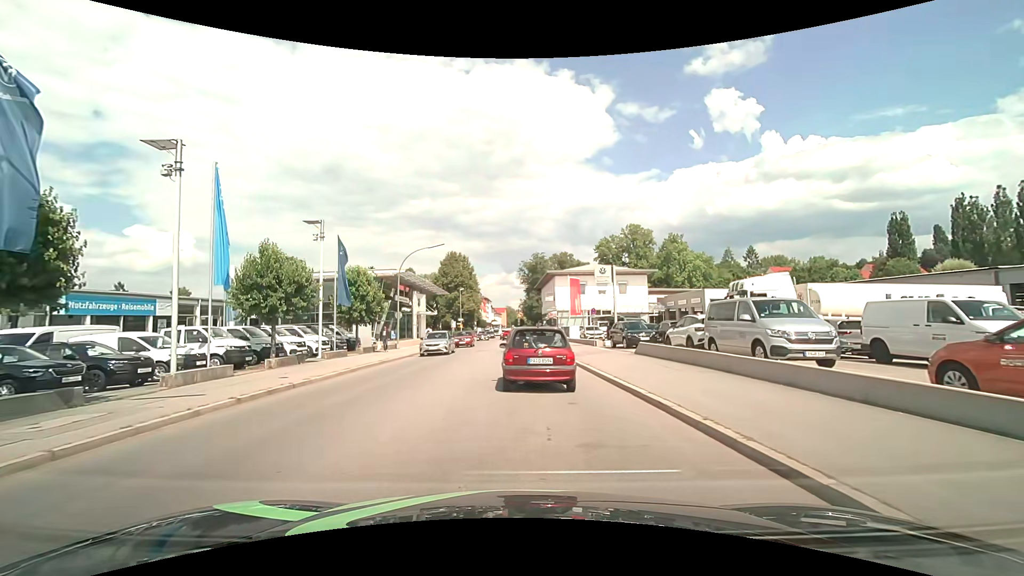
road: tertiary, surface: asphalt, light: Day
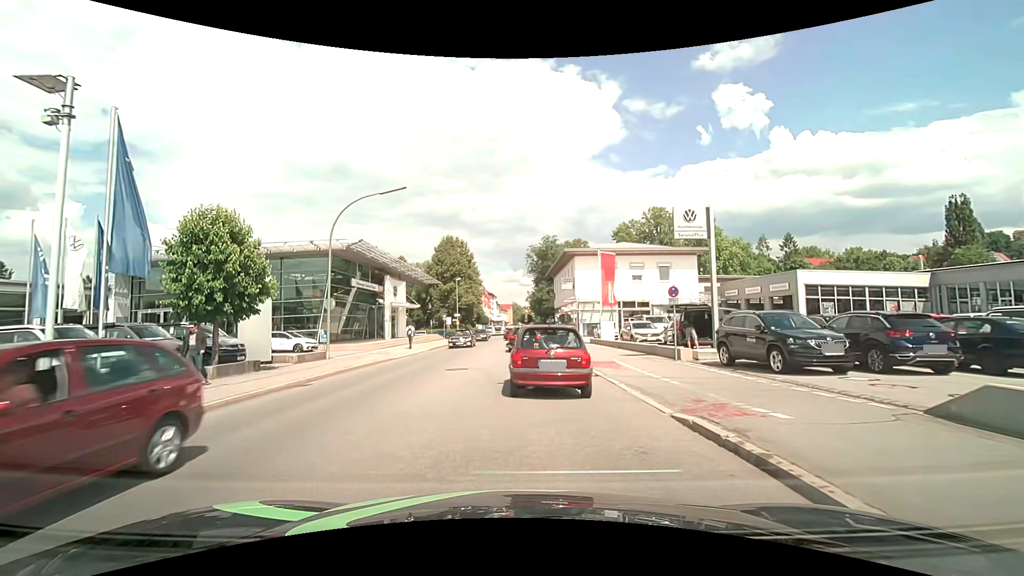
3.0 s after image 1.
(0.0, +16.3) m; -1°
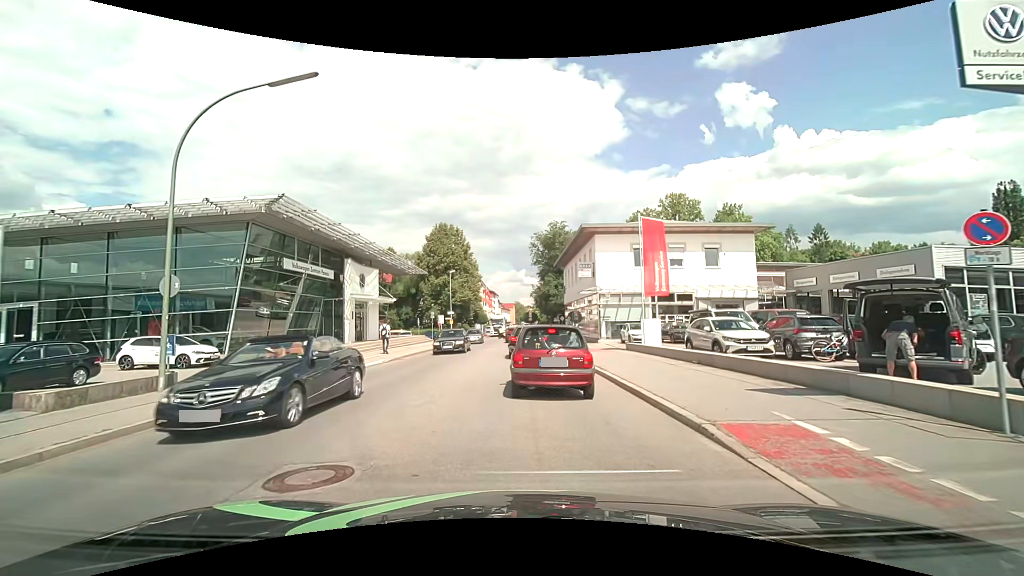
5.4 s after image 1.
(+0.1, +11.6) m; 0°
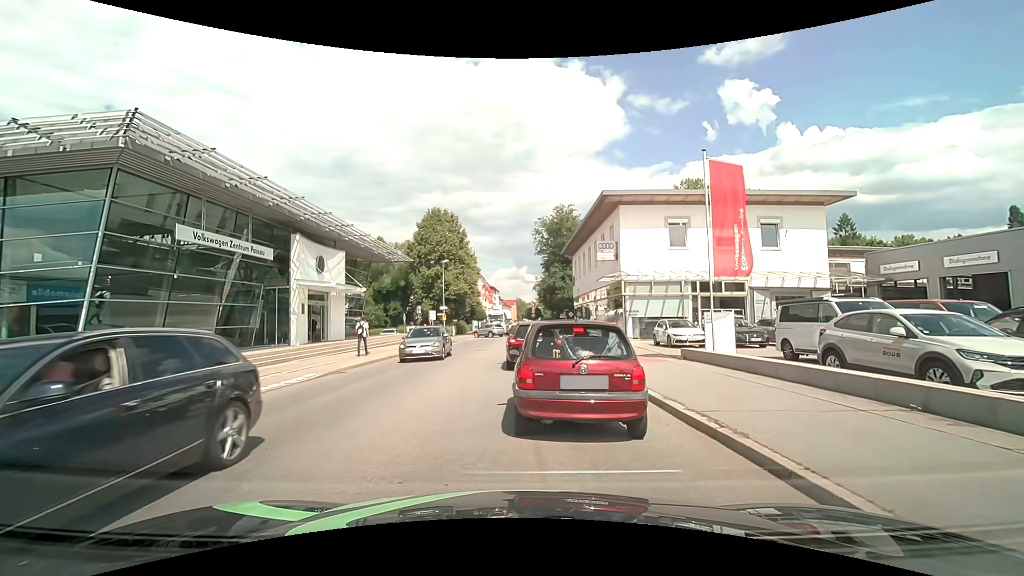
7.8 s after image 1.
(0.0, +8.4) m; +1°
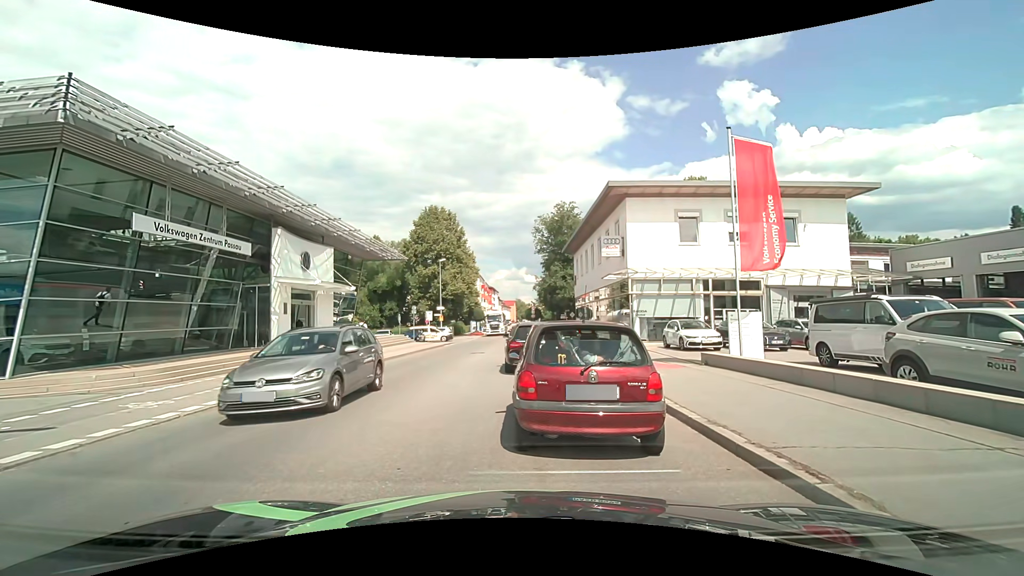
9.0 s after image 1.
(-0.1, +1.9) m; 0°
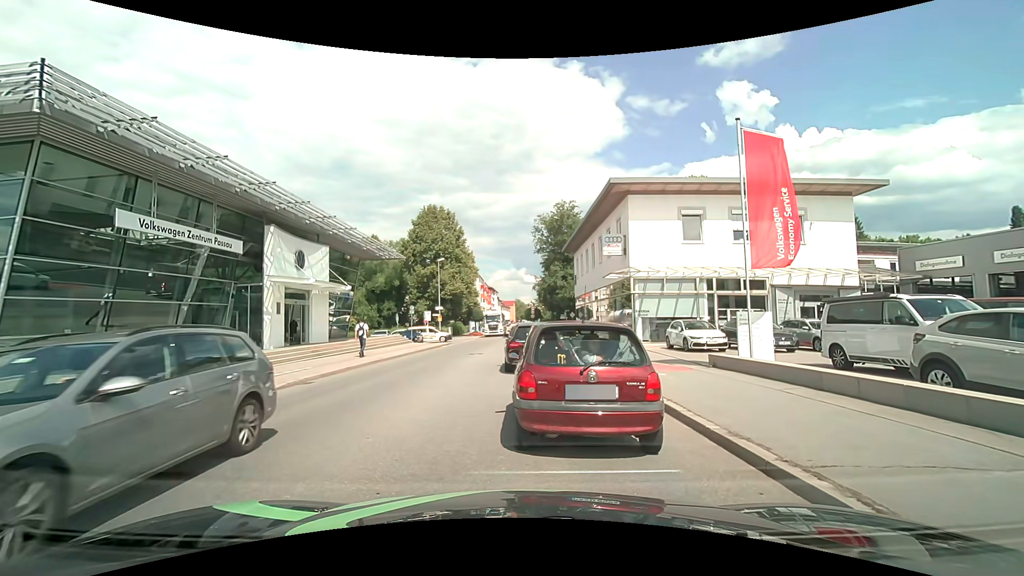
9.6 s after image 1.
(0.0, +0.6) m; 0°
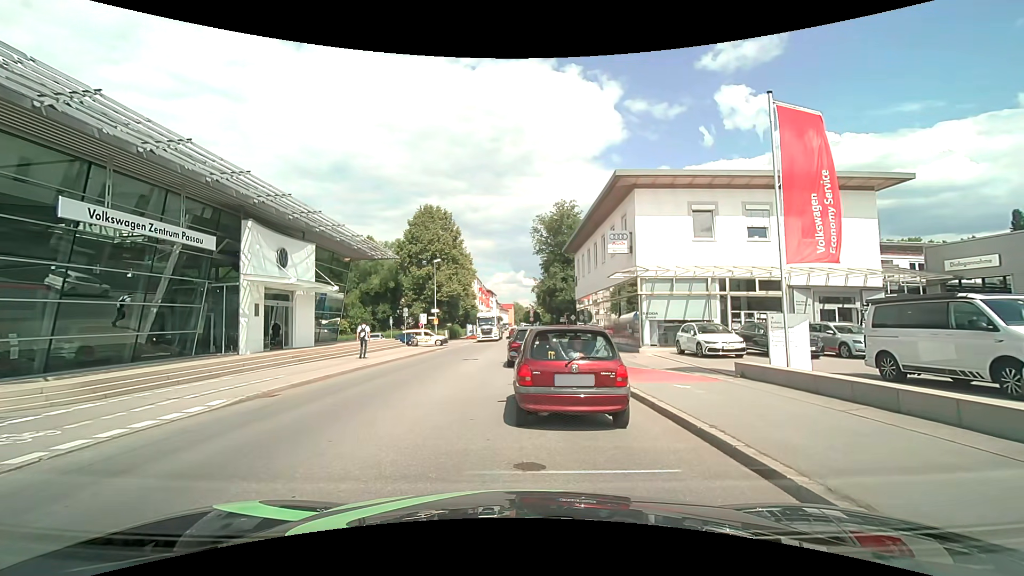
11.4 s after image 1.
(0.0, +2.0) m; -2°
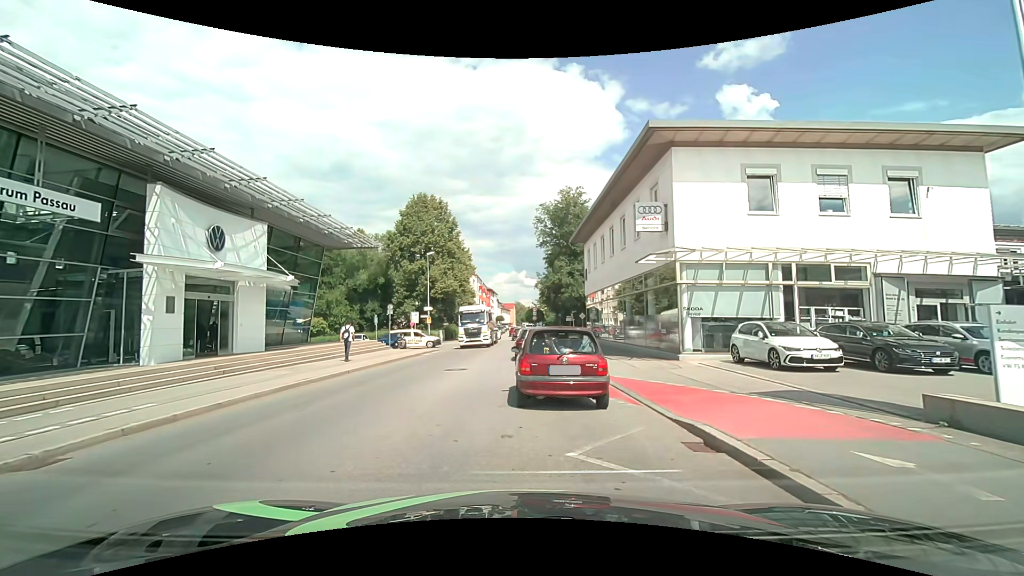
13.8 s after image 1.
(+0.1, +6.2) m; +1°
